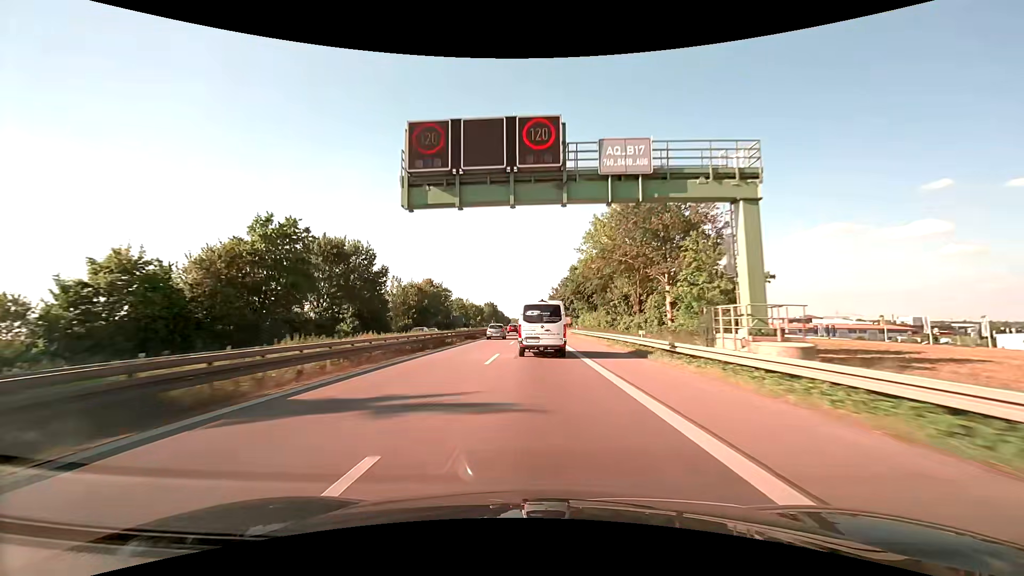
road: trunk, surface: asphalt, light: Day
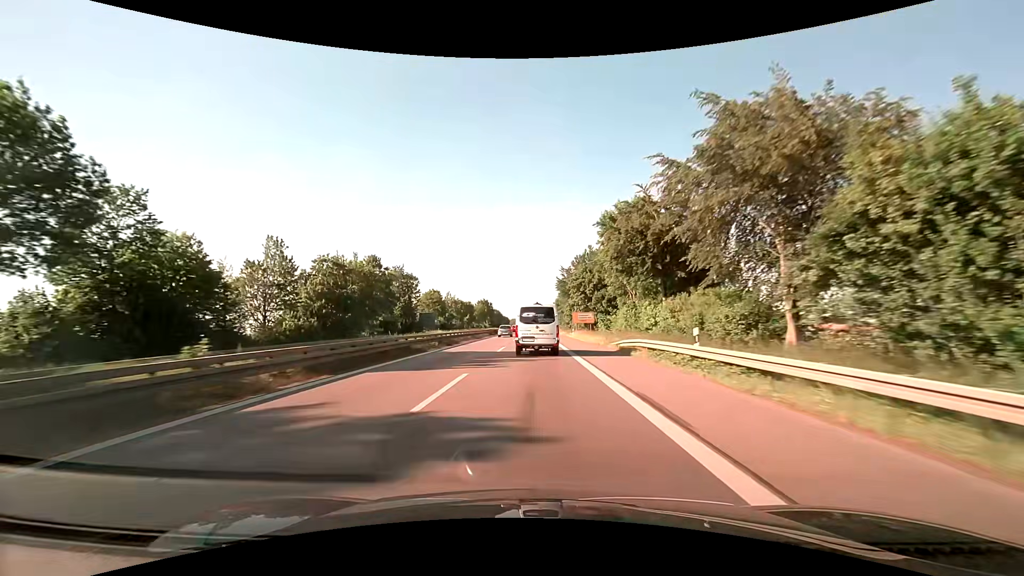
(+0.1, +45.5) m; 0°
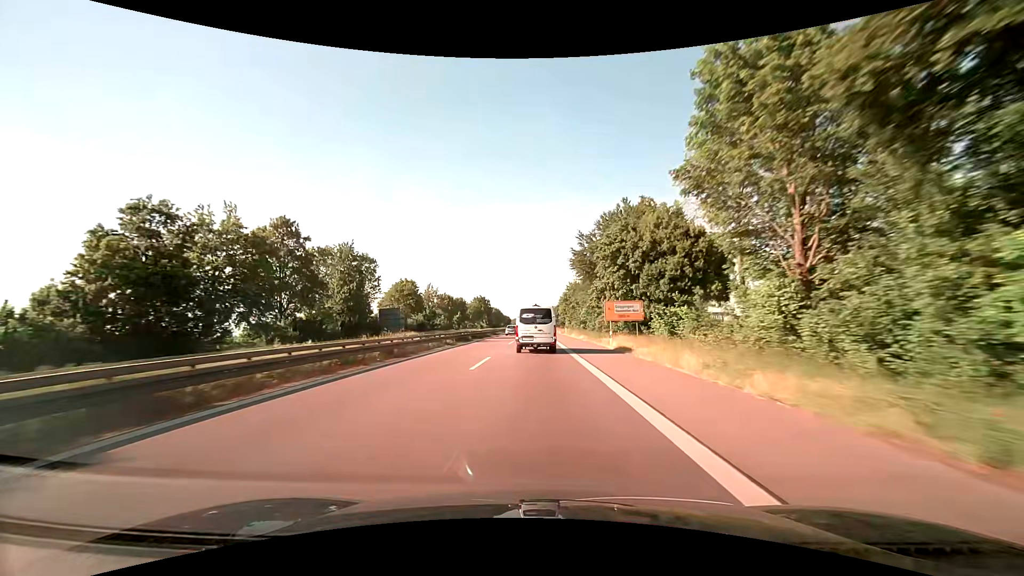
(-0.1, +31.0) m; 0°
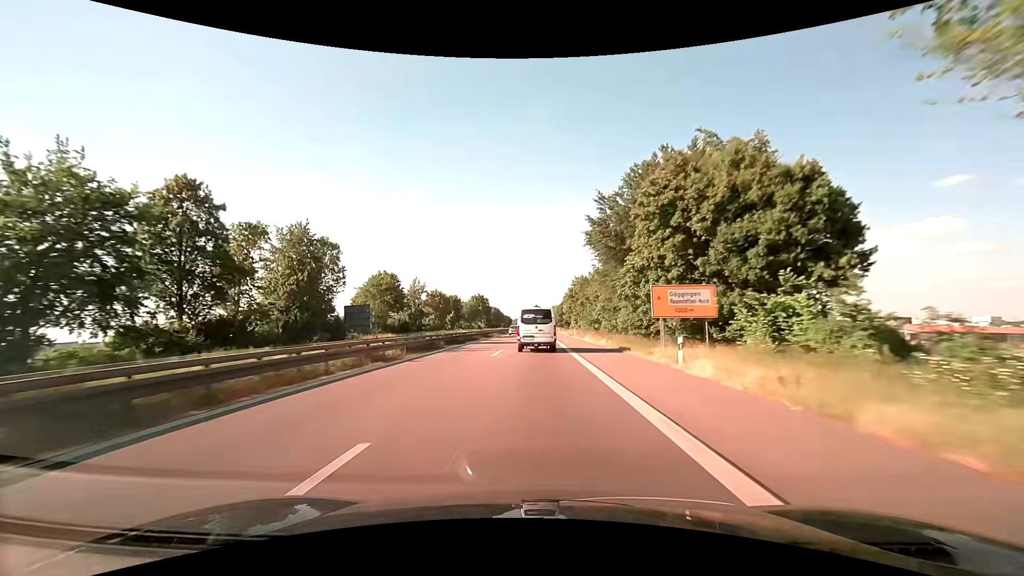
(-0.1, +15.7) m; 0°
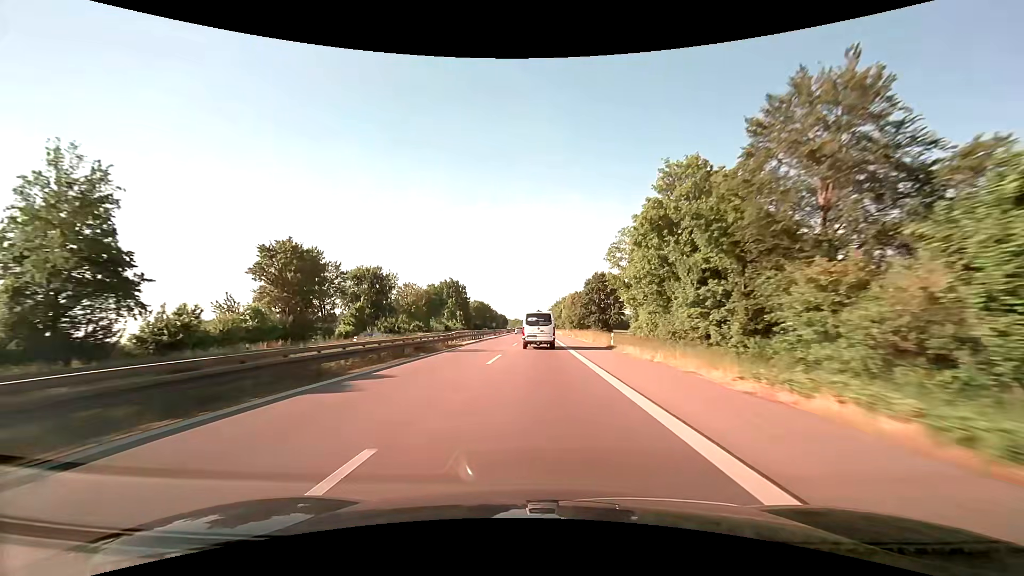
(-0.2, +81.5) m; 0°
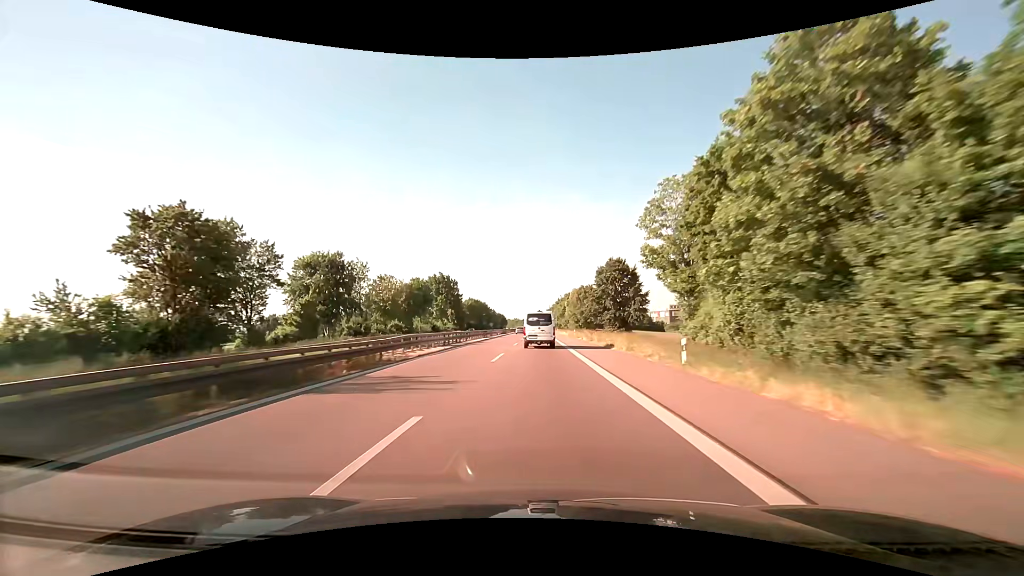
(0.0, +16.9) m; 0°
(0, +10) (0, +20) (0, +30) (0, +40) (0, +50) (0, +60) (0, +70) (0, +80) (0, +90) (0, +100) m
